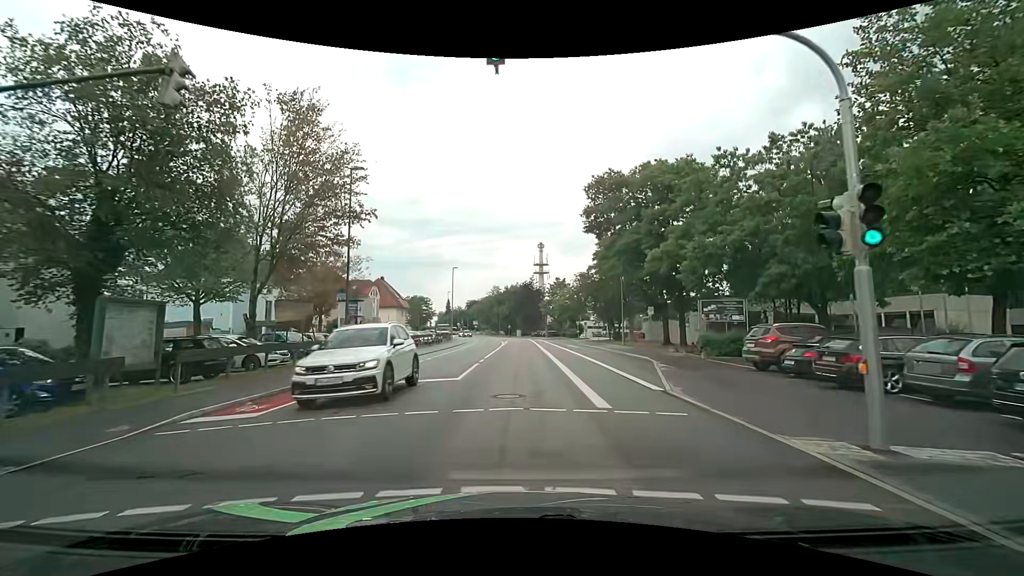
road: tertiary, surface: asphalt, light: Day
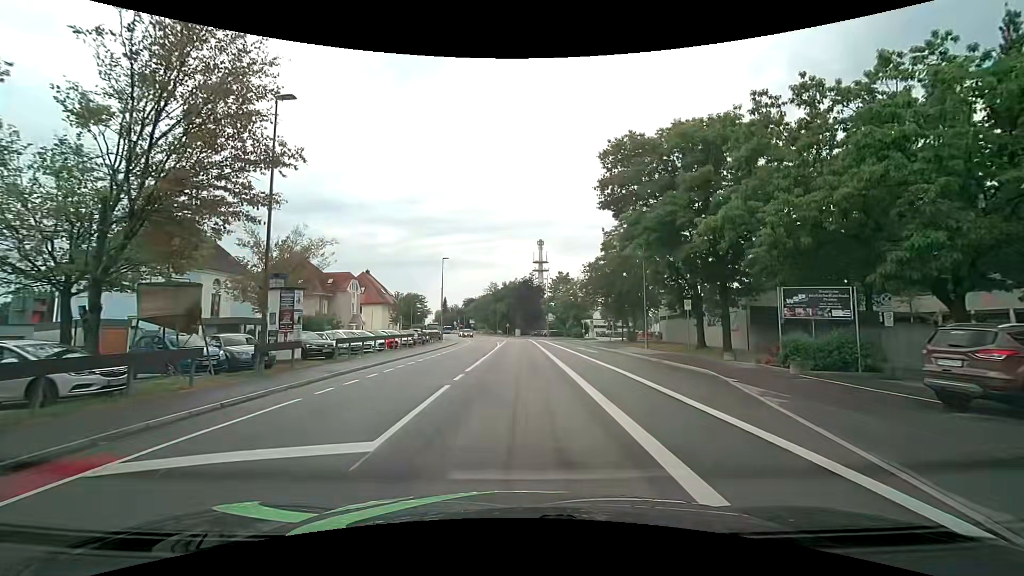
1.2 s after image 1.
(0.0, +8.4) m; +1°
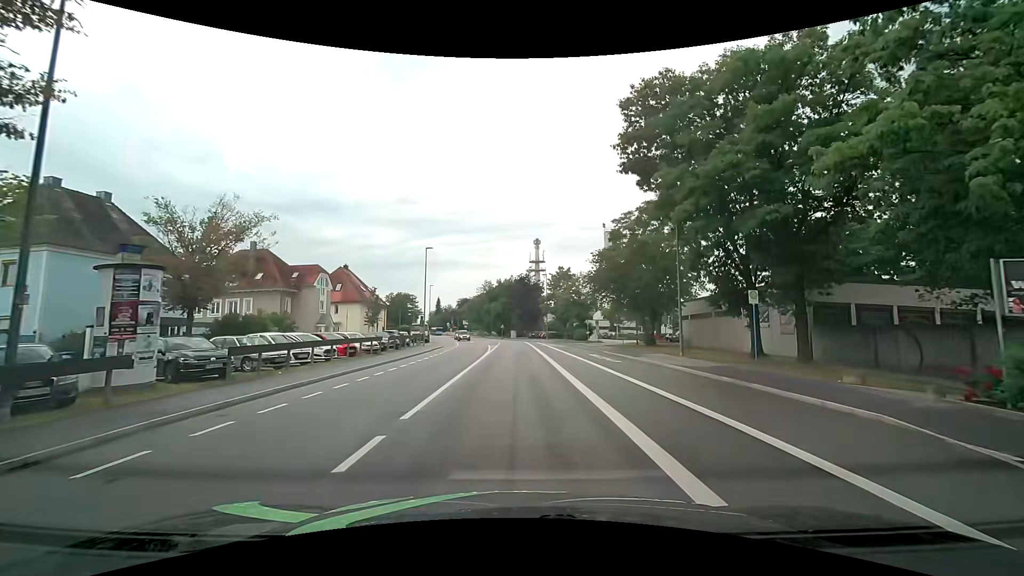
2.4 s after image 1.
(-0.1, +8.6) m; 0°
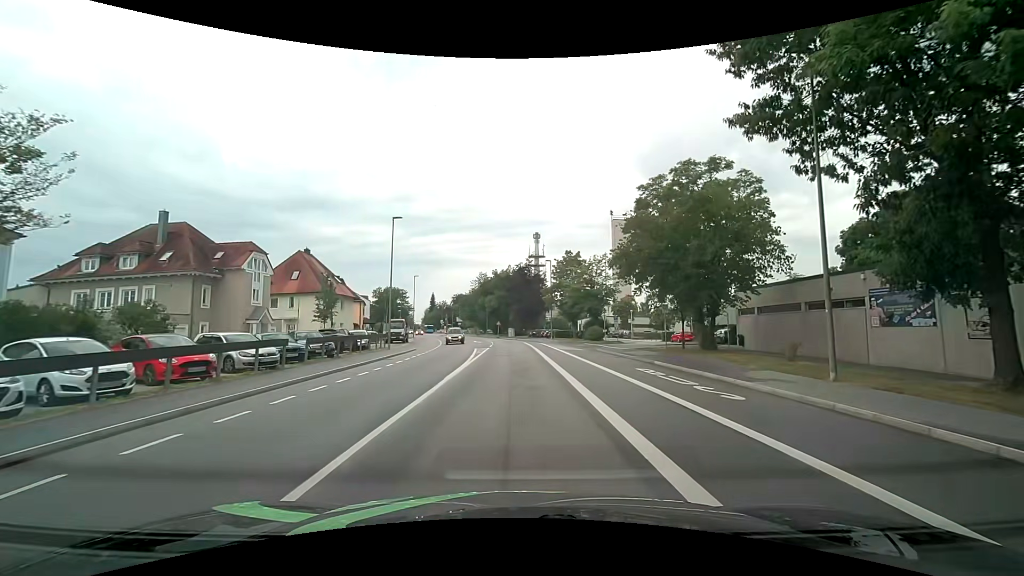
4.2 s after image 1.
(0.0, +13.4) m; 0°
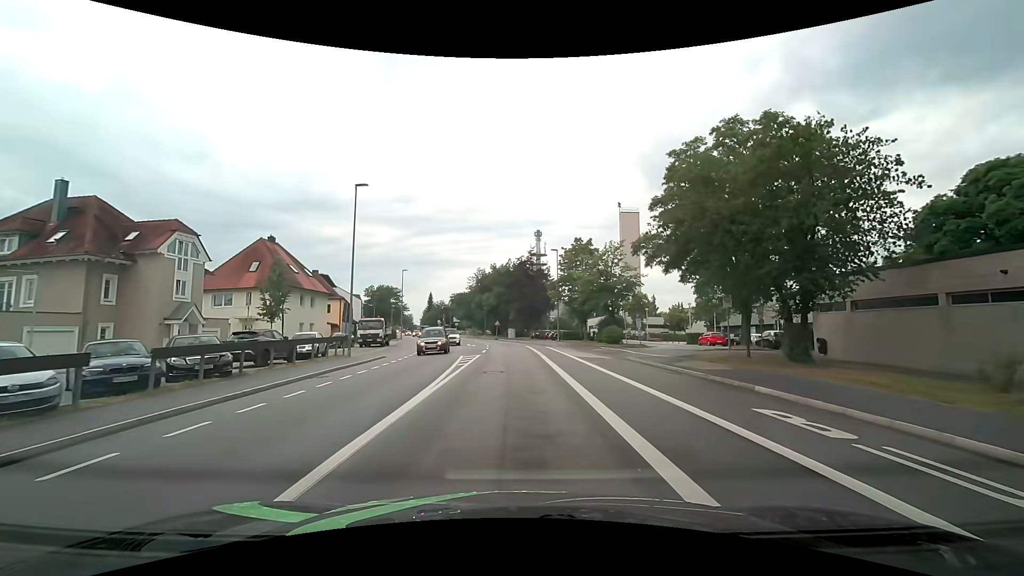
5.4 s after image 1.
(0.0, +9.2) m; 0°
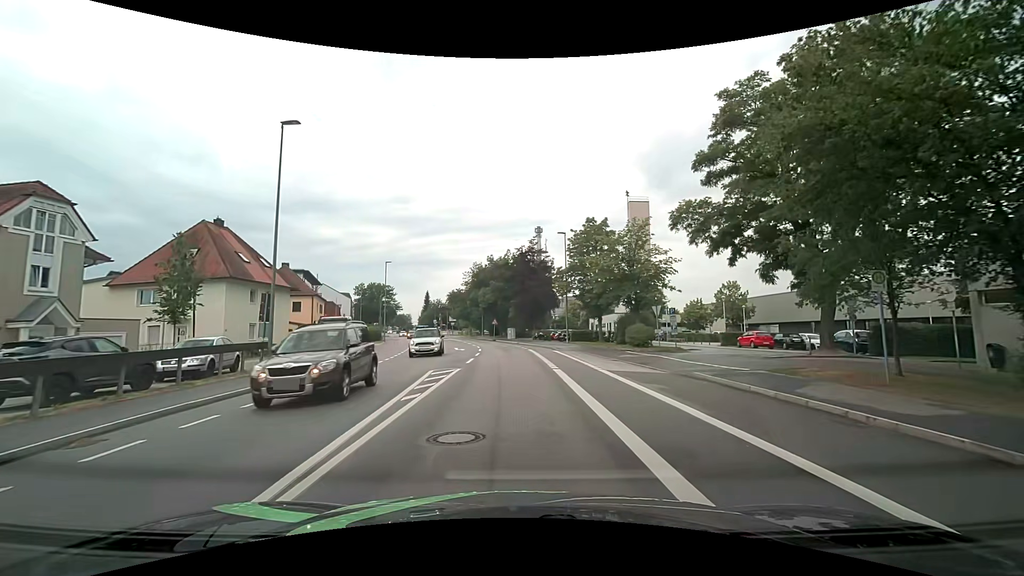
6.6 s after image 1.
(0.0, +9.4) m; 0°
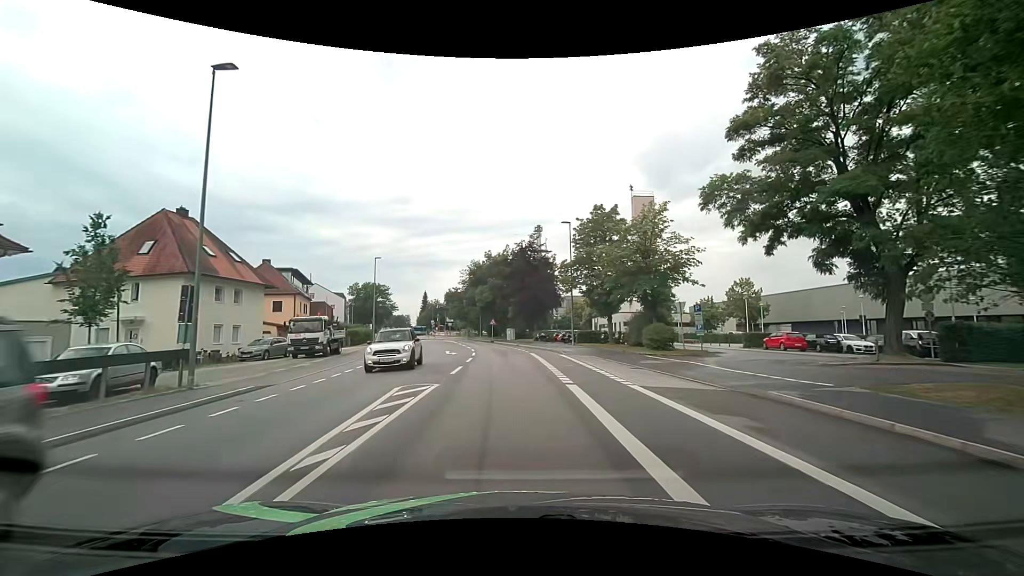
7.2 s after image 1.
(0.0, +4.7) m; 0°
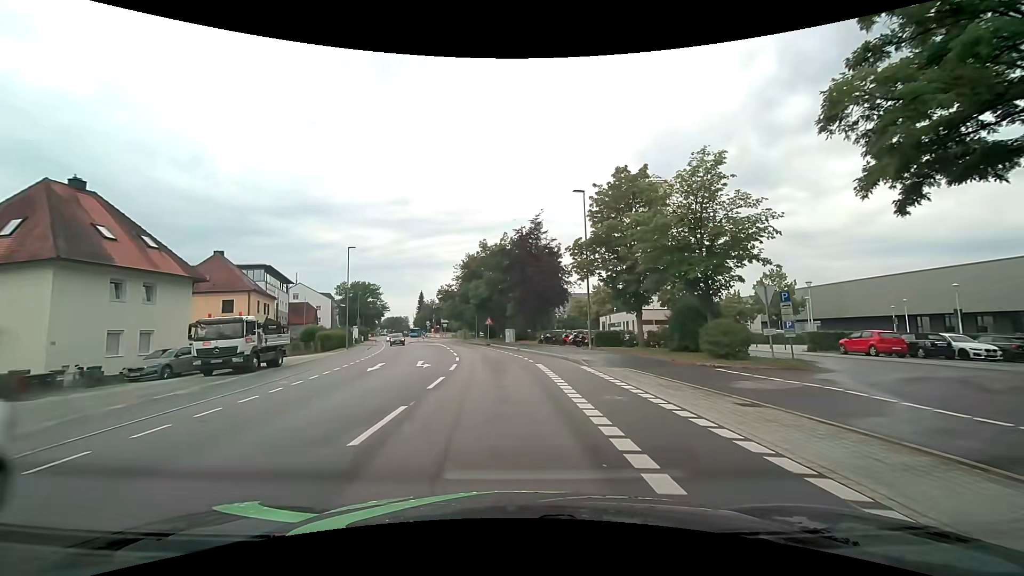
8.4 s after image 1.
(0.0, +9.3) m; 0°
(0, +10) (0, +20) (-1, +30) (-3, +40) (-5, +50) (-7, +59) (-9, +69) (-12, +79) (-14, +88) (-17, +98) m
